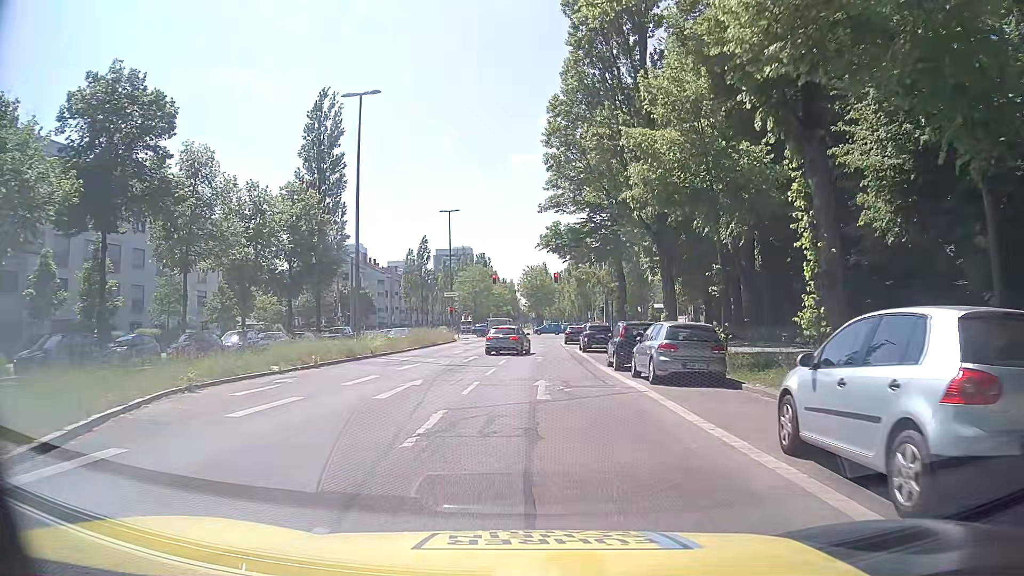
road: secondary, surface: asphalt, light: Day
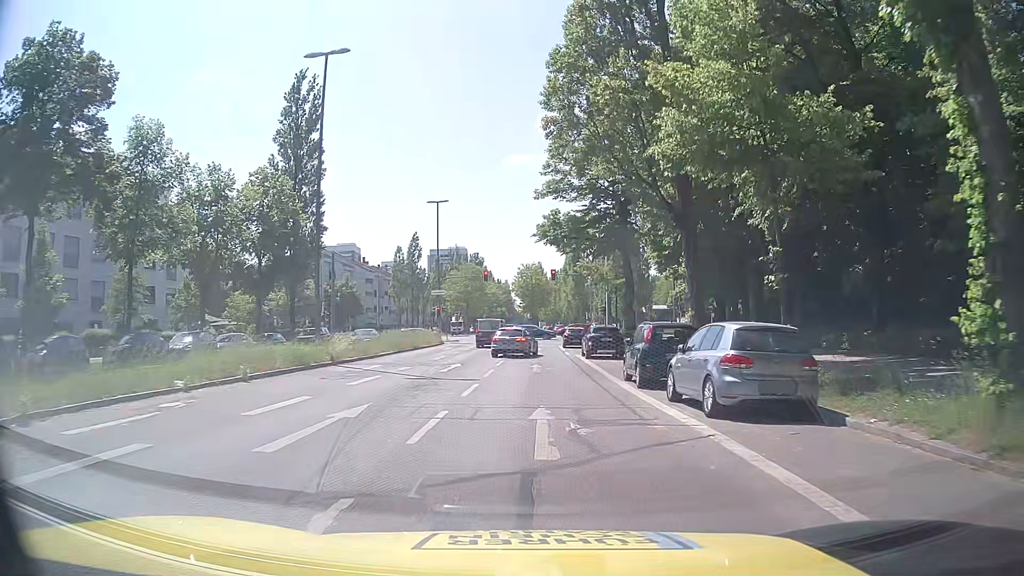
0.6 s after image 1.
(-0.1, +5.4) m; 0°
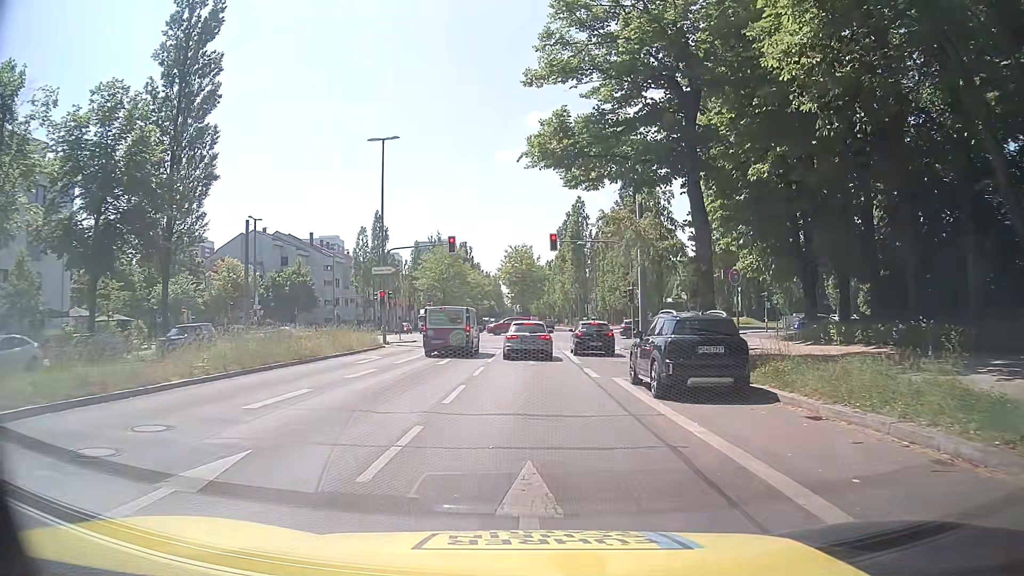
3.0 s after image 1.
(-0.1, +19.0) m; 0°
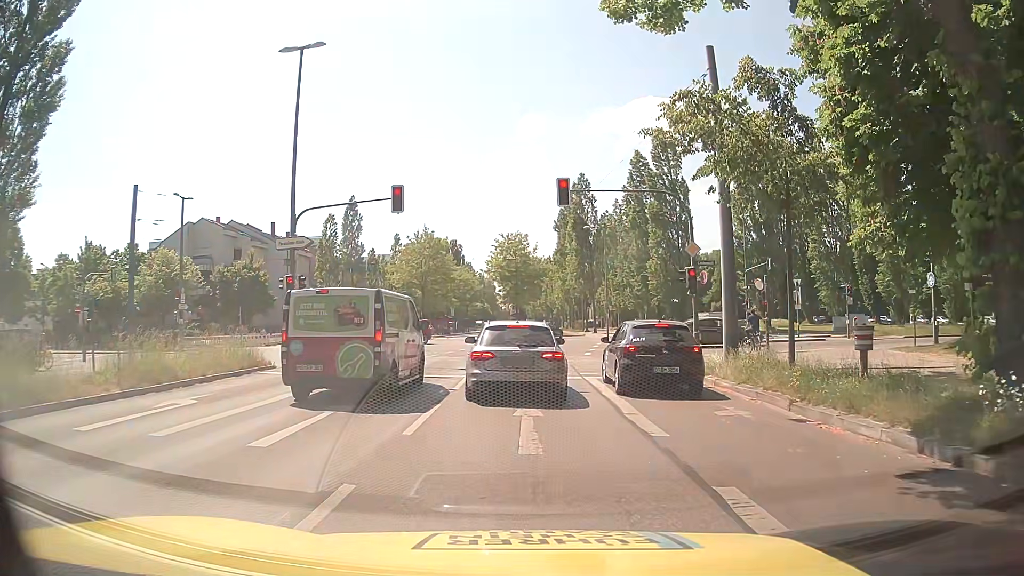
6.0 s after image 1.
(+0.1, +14.4) m; +2°
